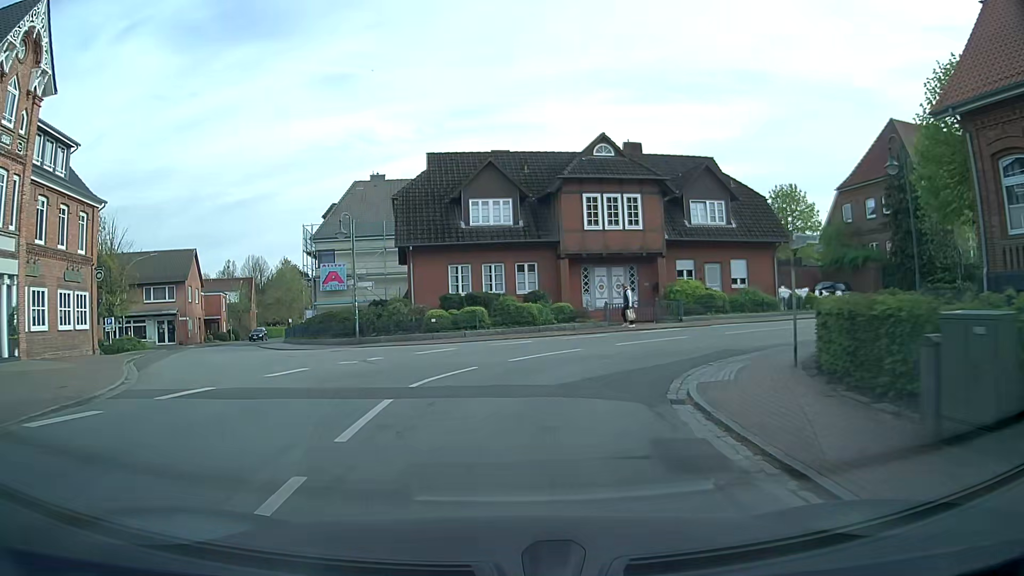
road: secondary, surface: asphalt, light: Day
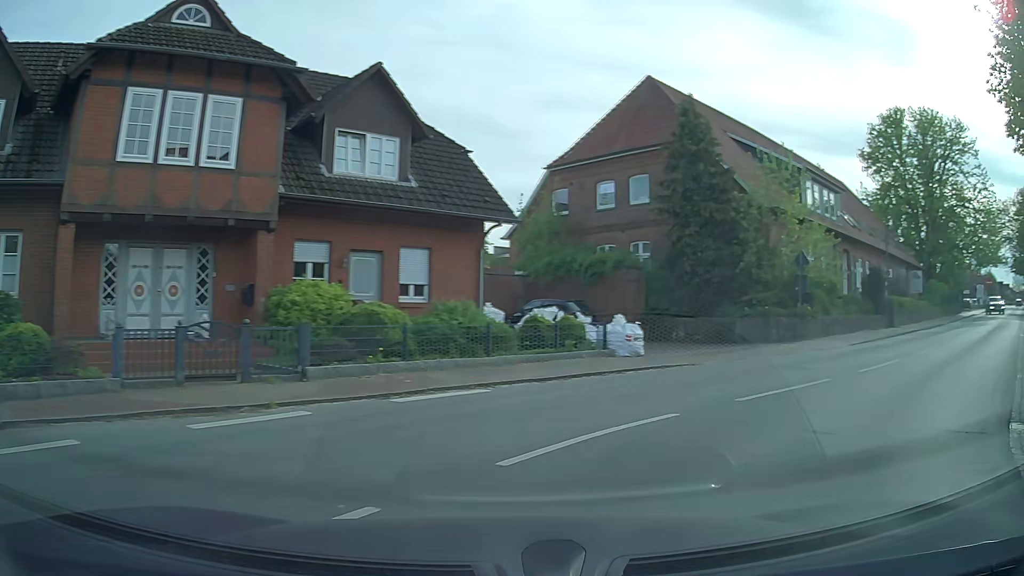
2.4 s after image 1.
(+2.7, +16.4) m; +32°
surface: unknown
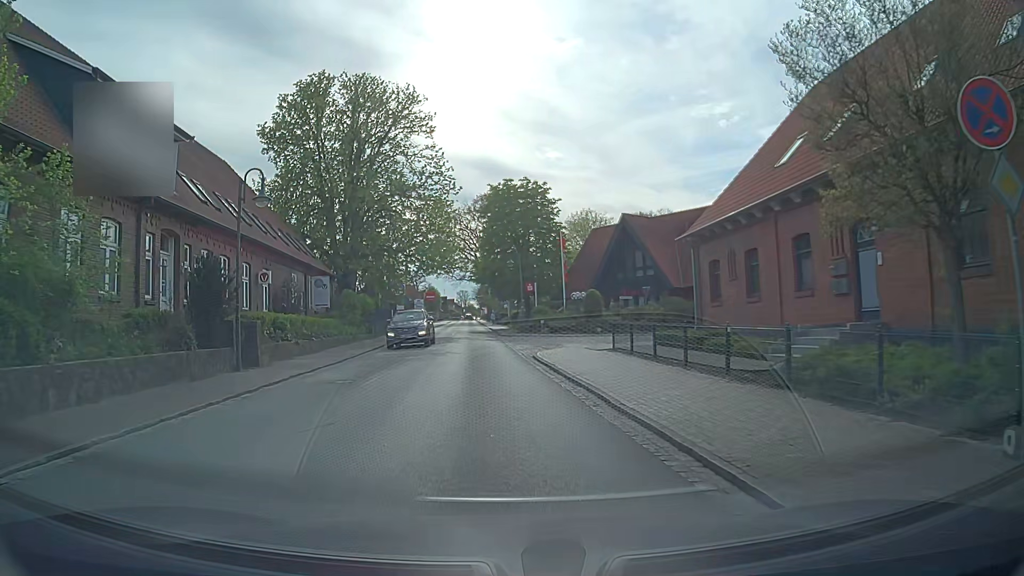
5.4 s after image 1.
(+9.5, +13.1) m; +52°
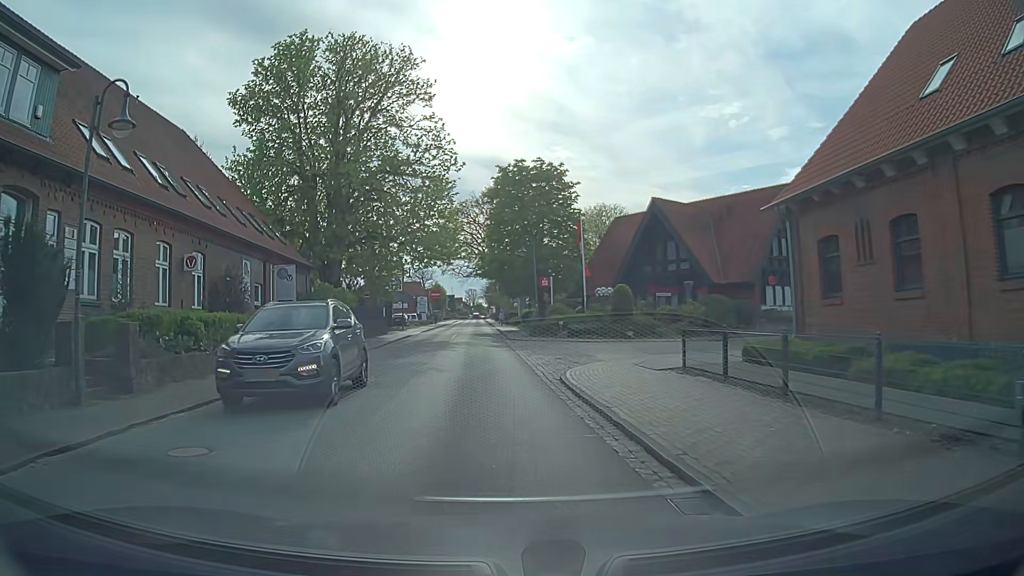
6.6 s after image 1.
(-0.1, +7.9) m; -1°
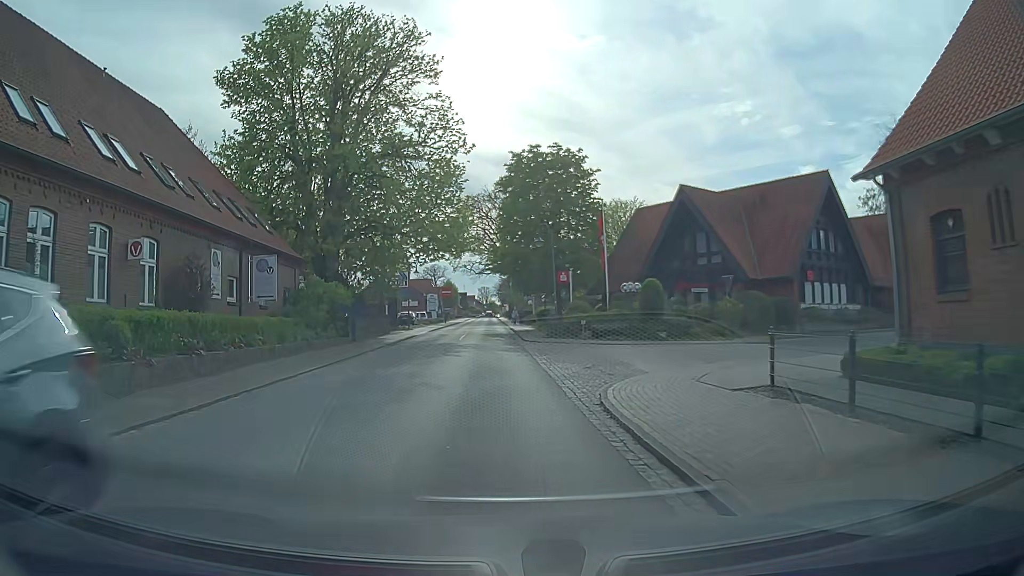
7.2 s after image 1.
(-0.1, +4.3) m; -2°
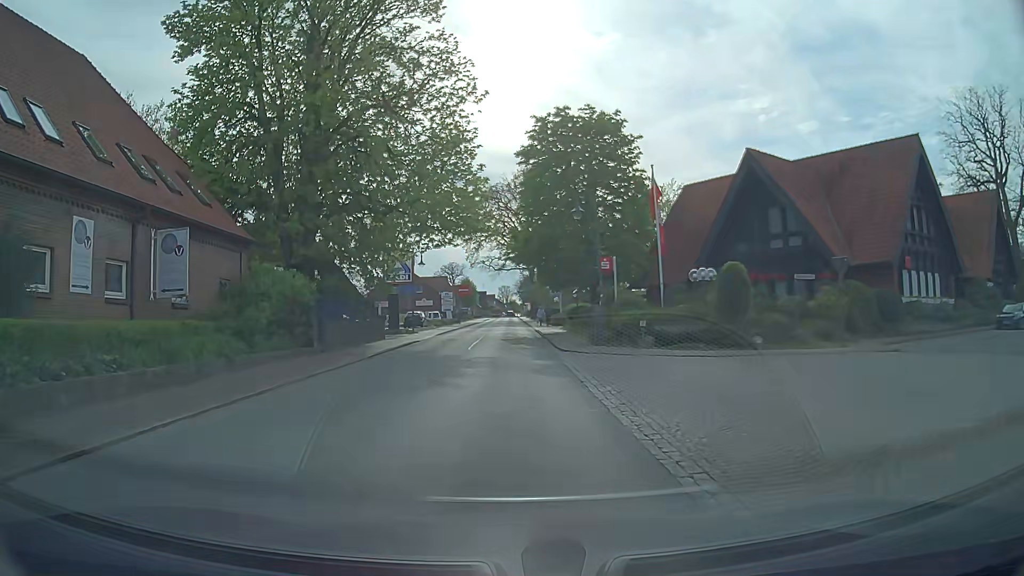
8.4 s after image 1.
(-0.1, +9.3) m; -1°
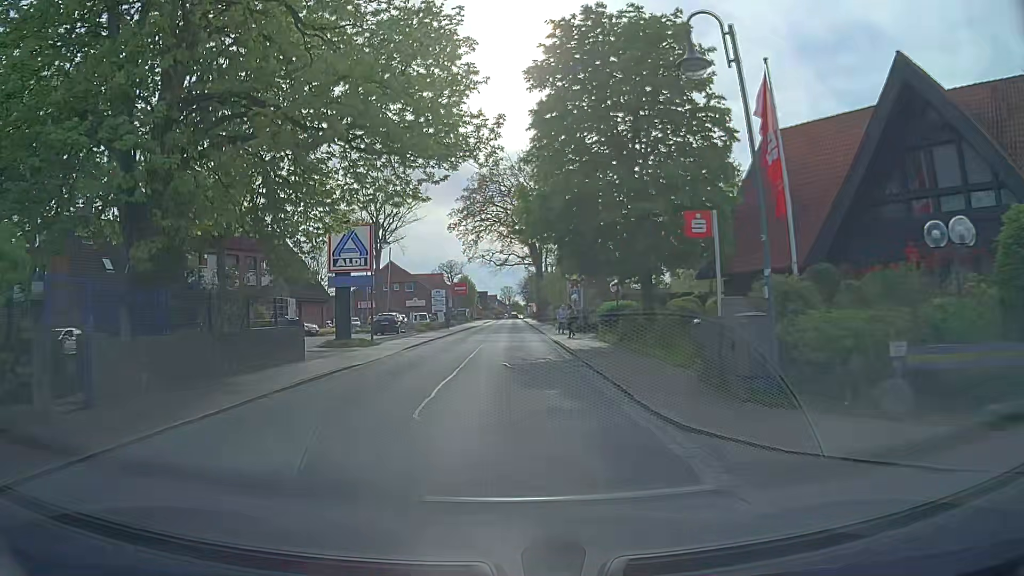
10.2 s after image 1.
(-0.1, +14.8) m; 0°
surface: asphalt
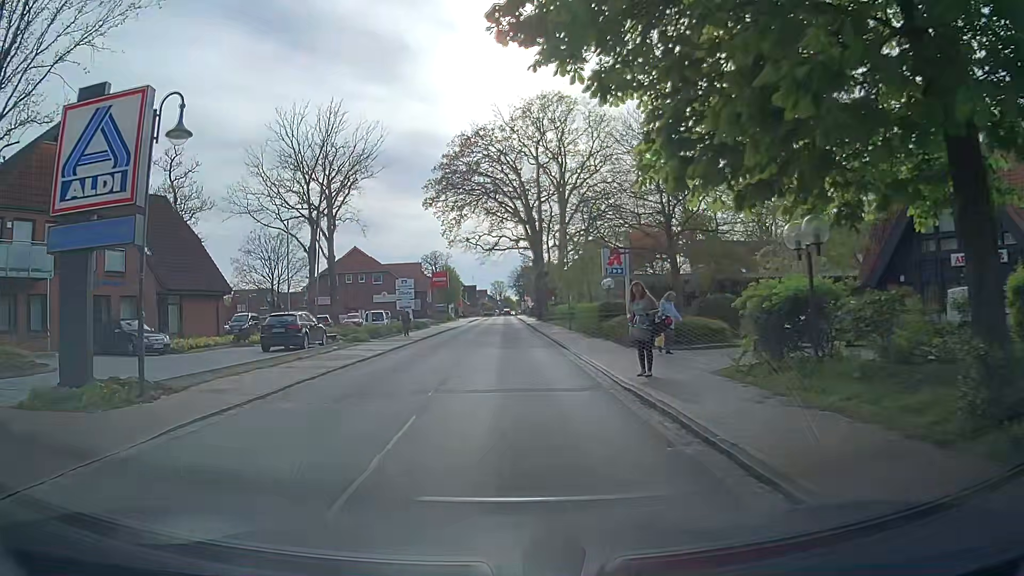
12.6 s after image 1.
(+0.1, +19.7) m; +1°
(0, +10) (0, +20) (0, +30) (0, +40) (0, +50) (0, +60) (-1, +70) (-1, +80) (-1, +90) (-1, +100) m
